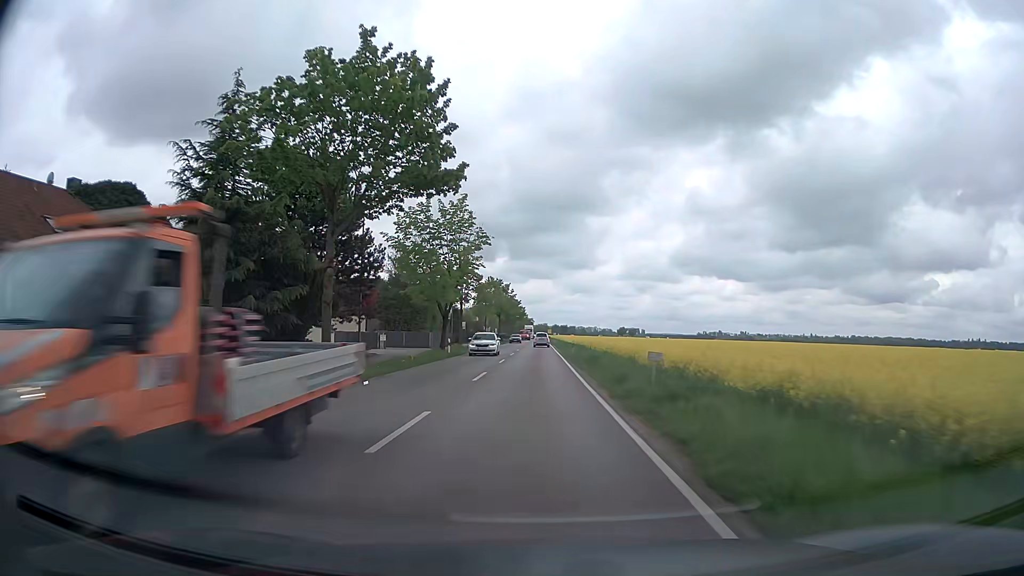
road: secondary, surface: asphalt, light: Day
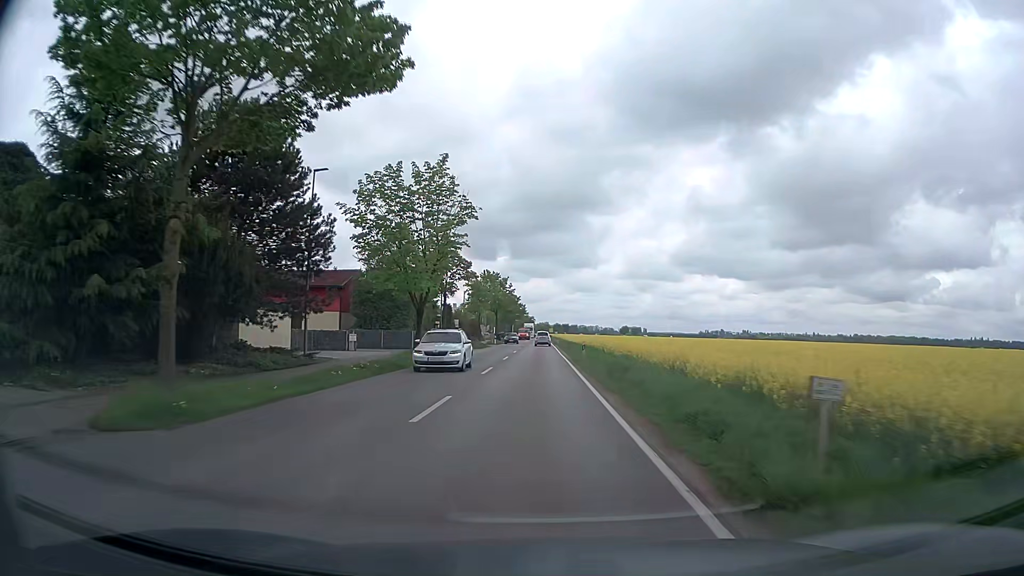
(0.0, +9.4) m; 0°
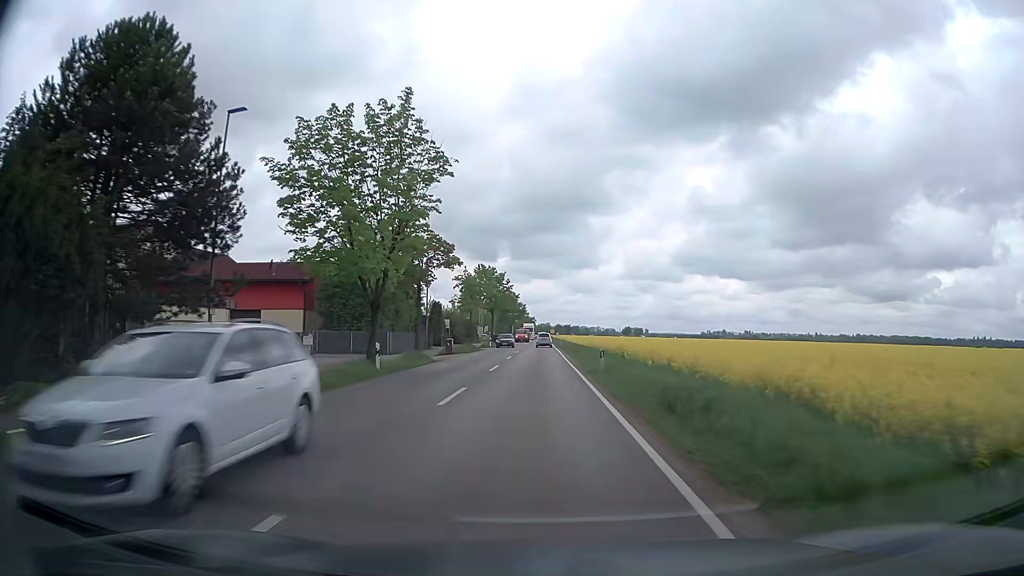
(0.0, +9.5) m; 0°
(0, +10) (0, +20) (0, +30) (0, +40) (0, +50) (0, +60) (0, +70) (0, +80) (0, +90) (0, +100) m
